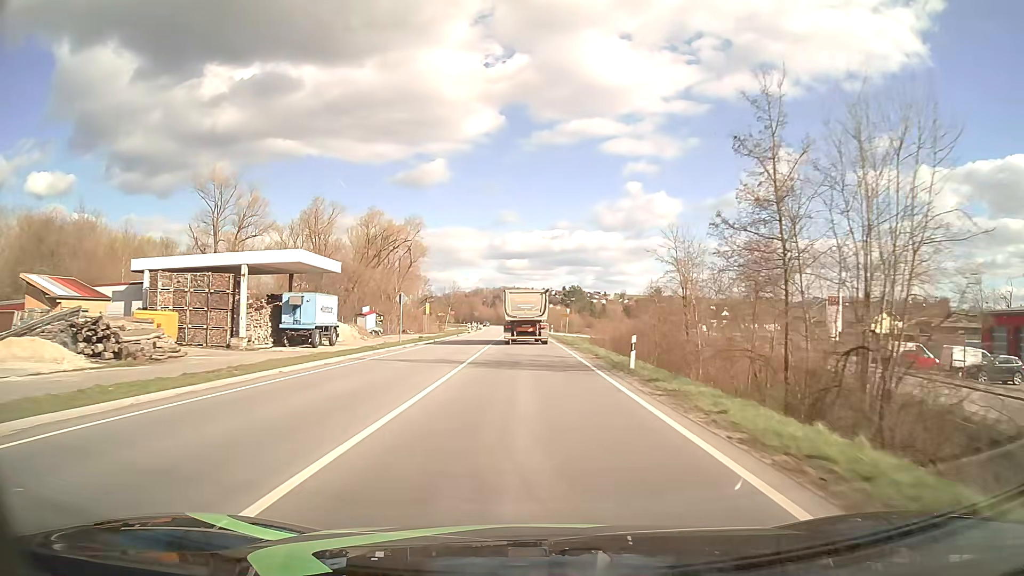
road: primary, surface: asphalt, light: Day
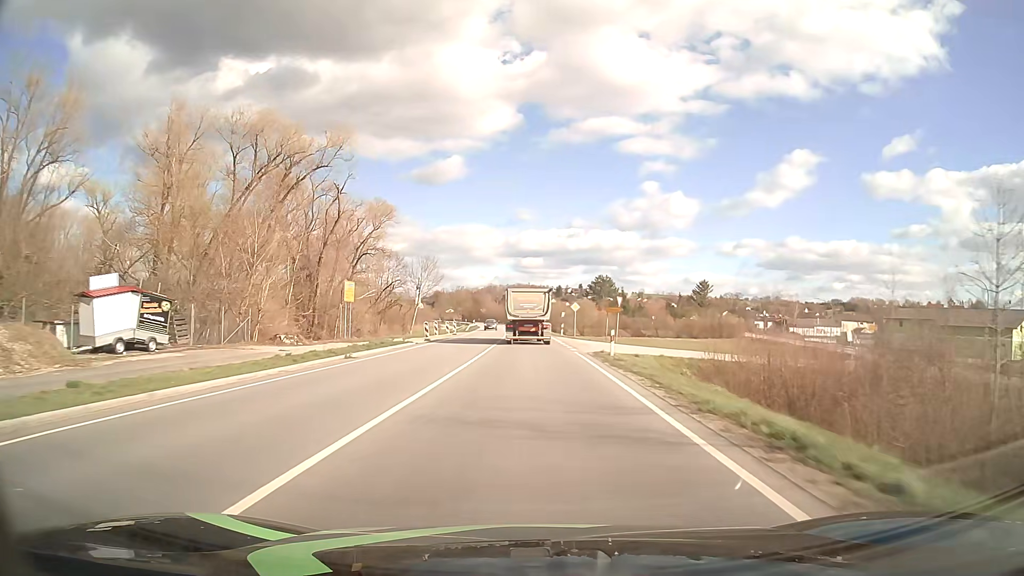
(-0.4, +45.9) m; -1°
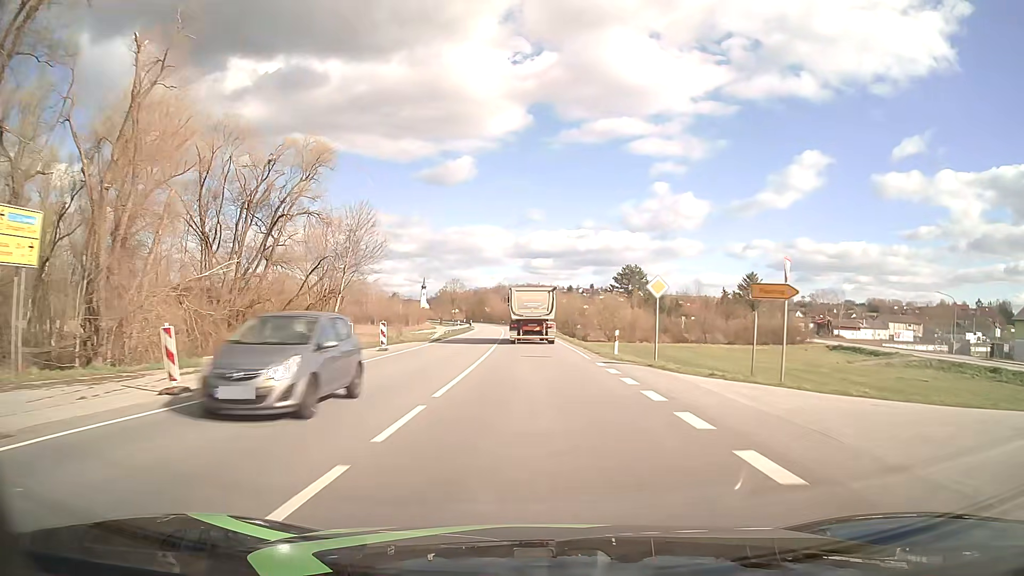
(-0.3, +34.6) m; -1°
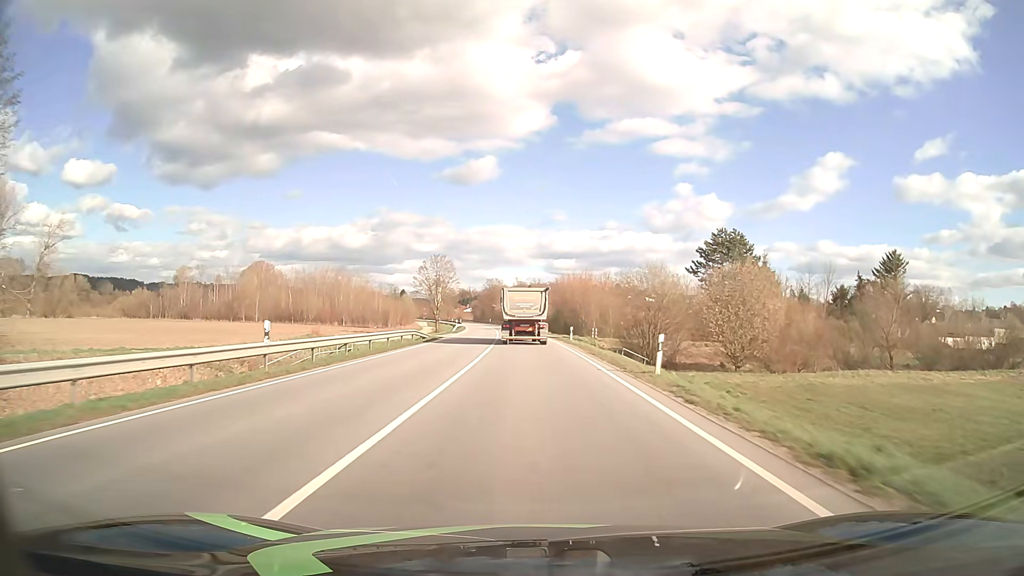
(-1.1, +57.8) m; -2°
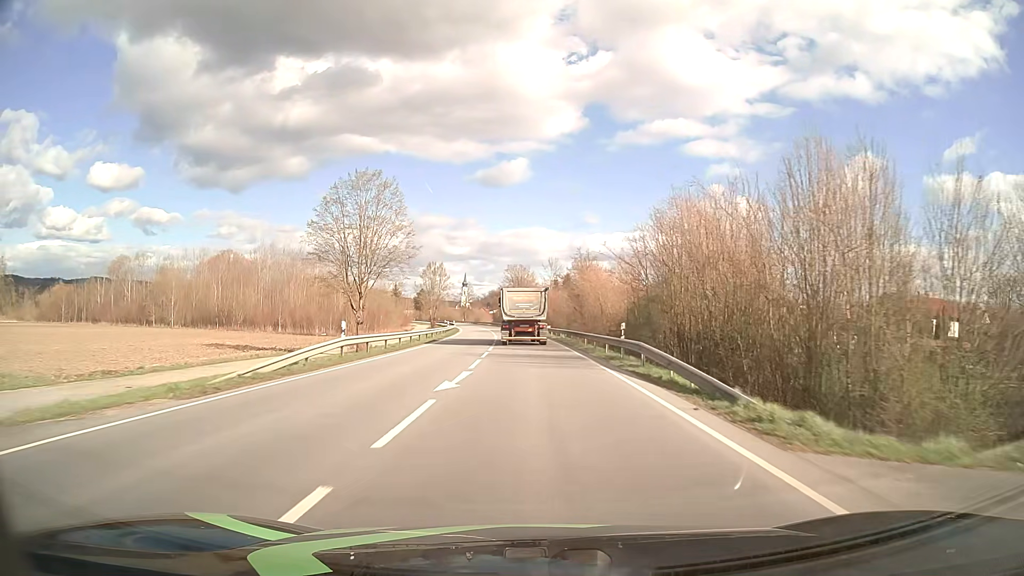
(-1.4, +58.5) m; -3°
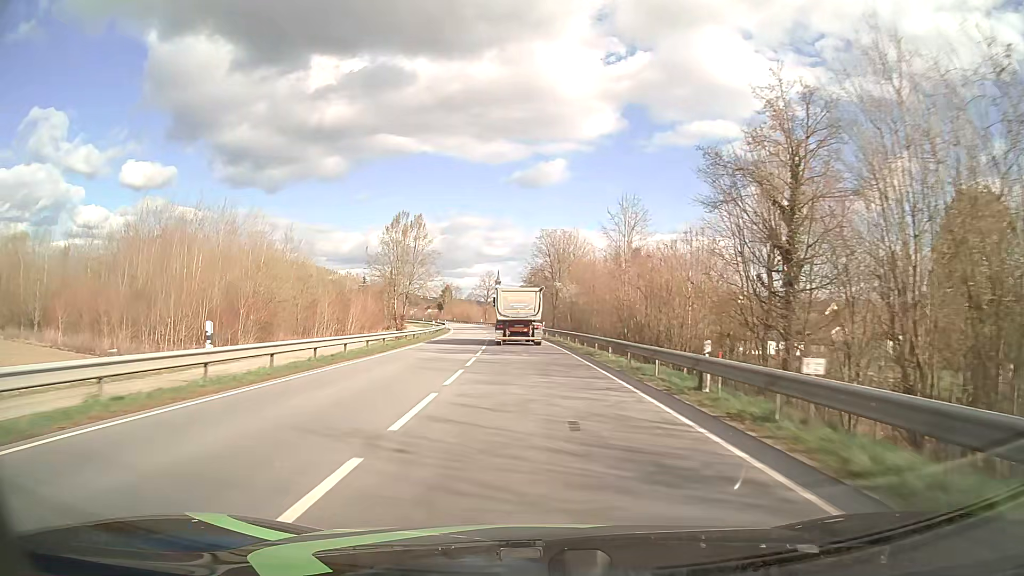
(-1.6, +59.2) m; -3°
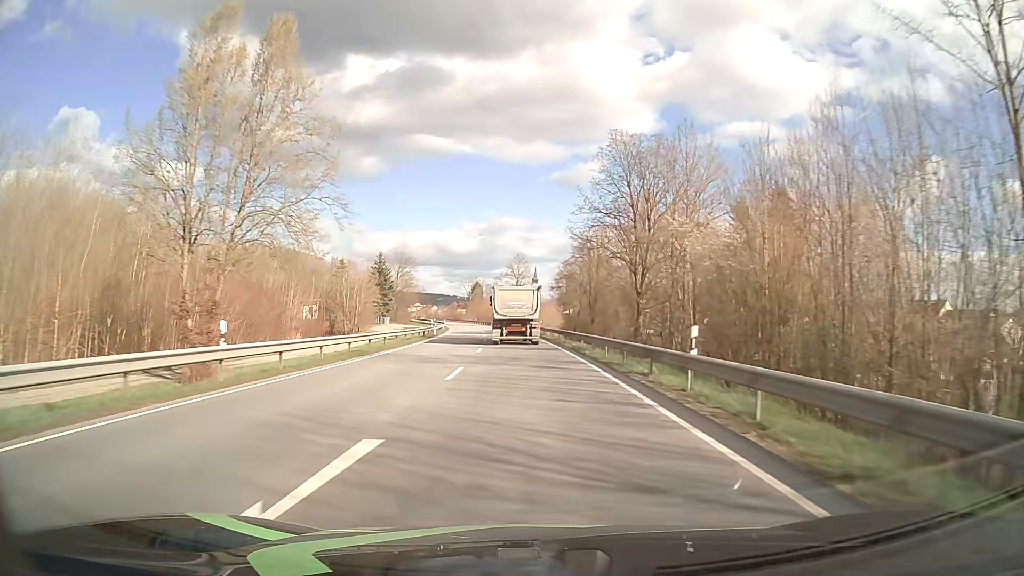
(-1.4, +47.6) m; -3°
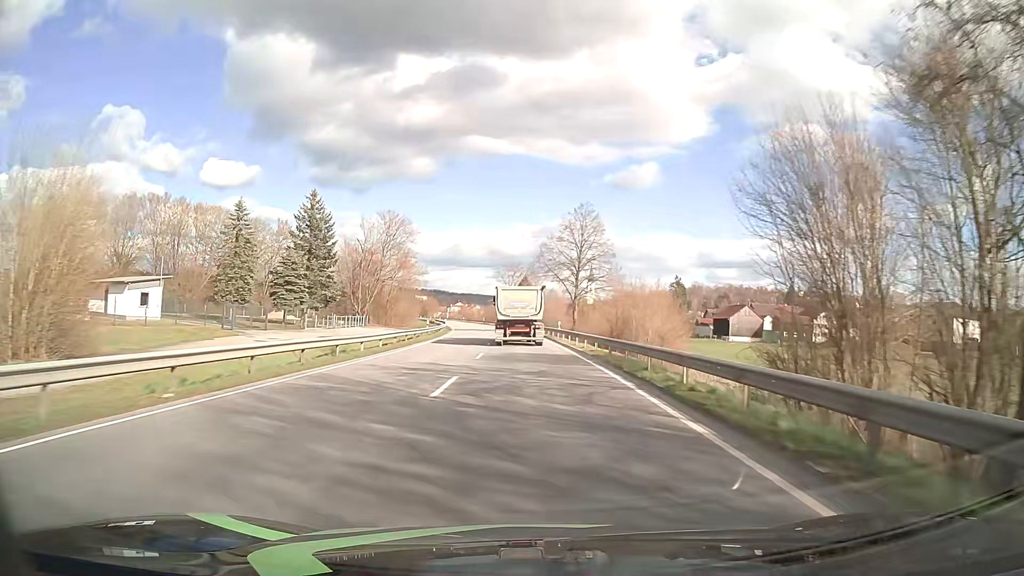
(-2.3, +59.2) m; -5°
(0, +10) (0, +20) (0, +30) (-1, +40) (-1, +50) (-2, +60) (-2, +70) (-3, +80) (-4, +90) (-5, +100) m
